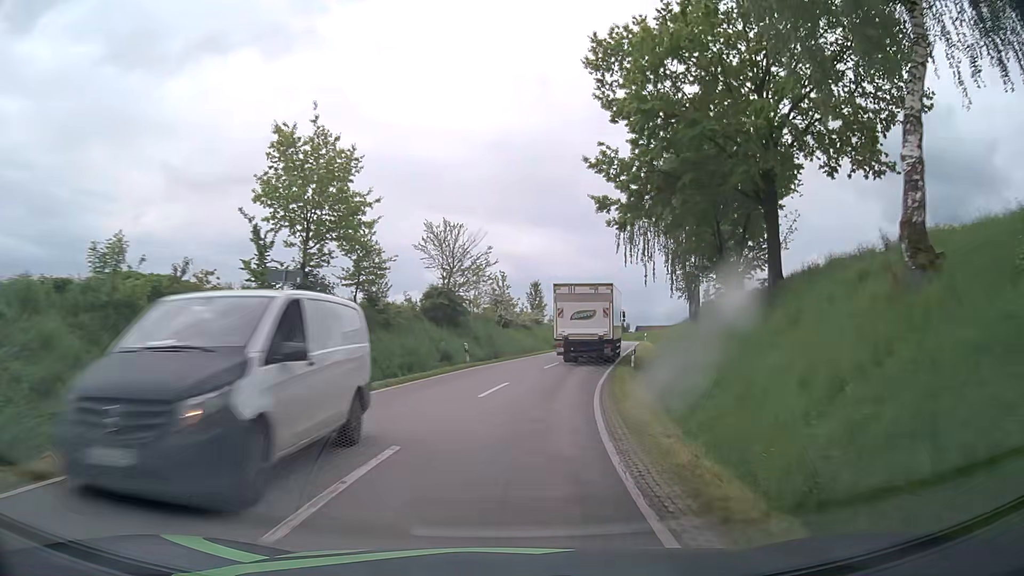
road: tertiary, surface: asphalt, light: Day
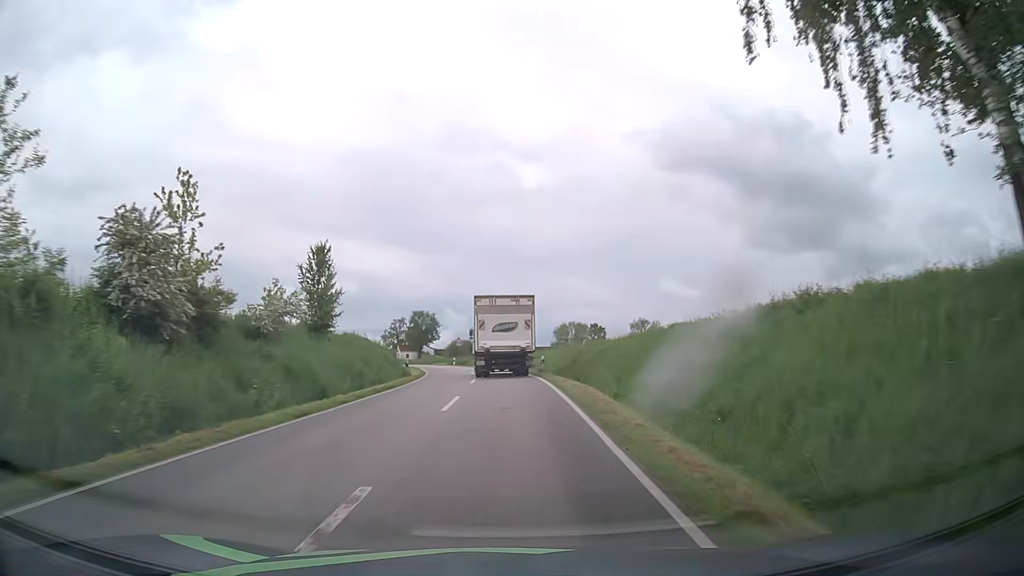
(+4.6, +36.6) m; +13°
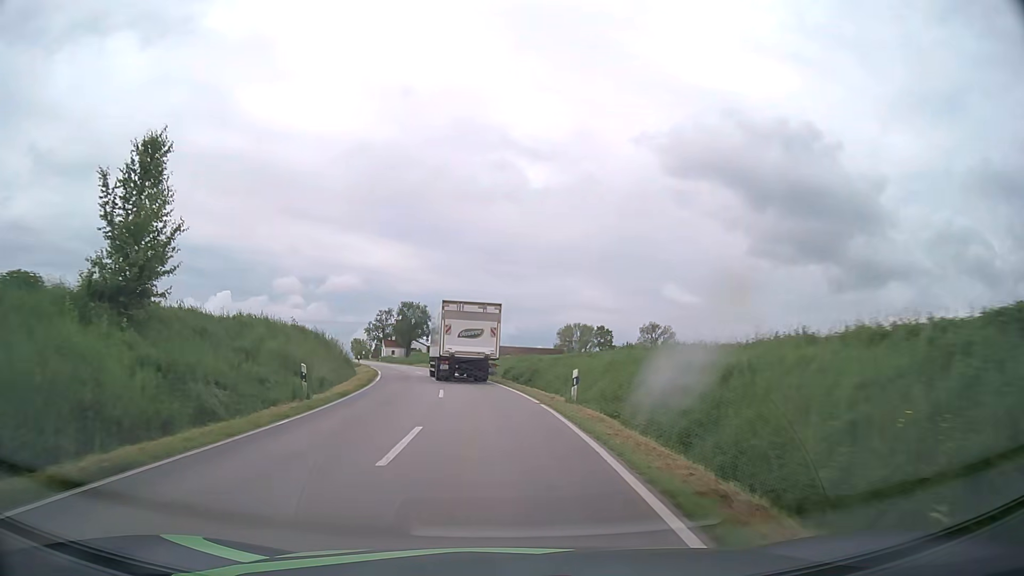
(+0.1, +18.1) m; 0°
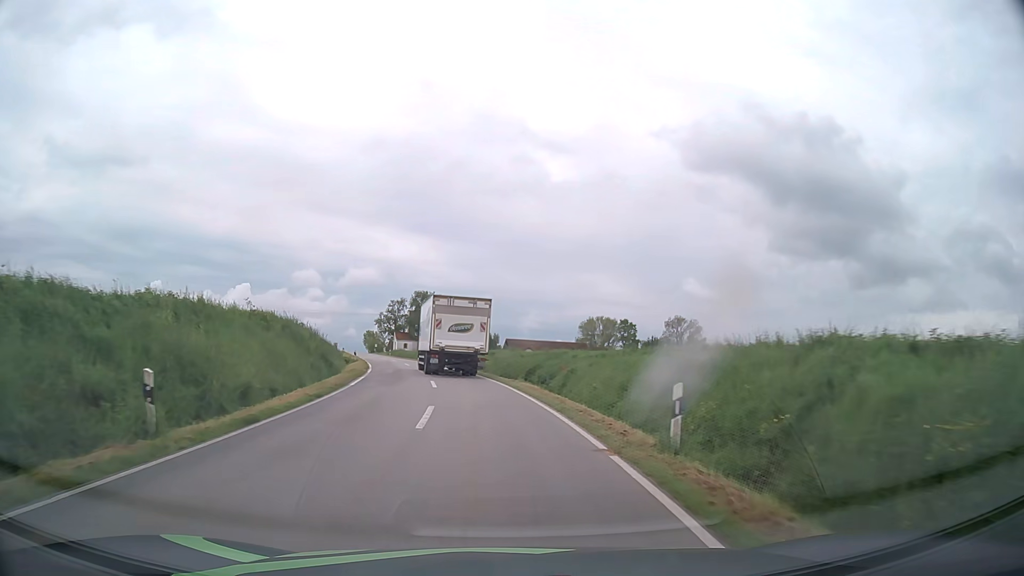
(-0.1, +9.1) m; -2°
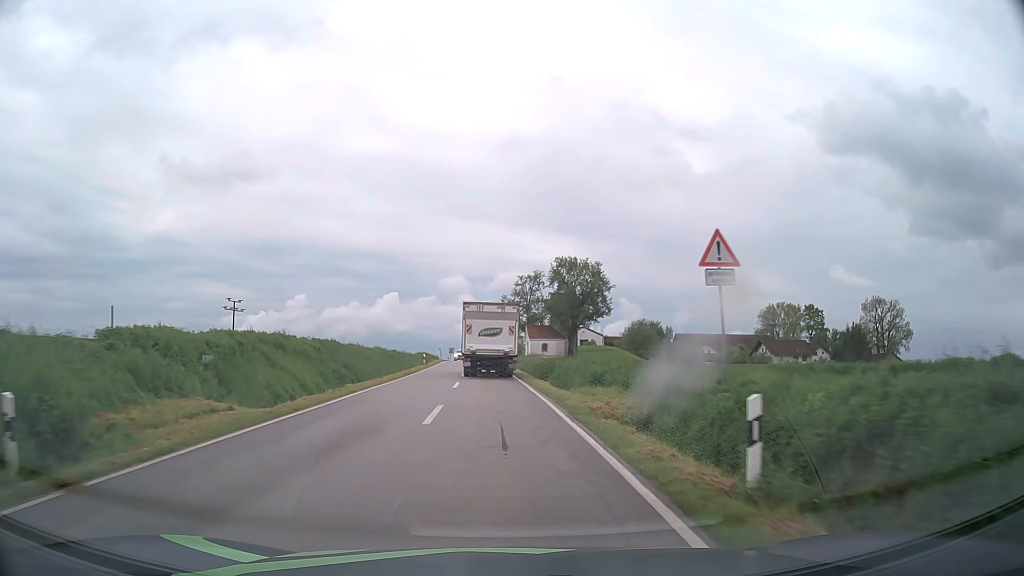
(-5.0, +46.5) m; -13°
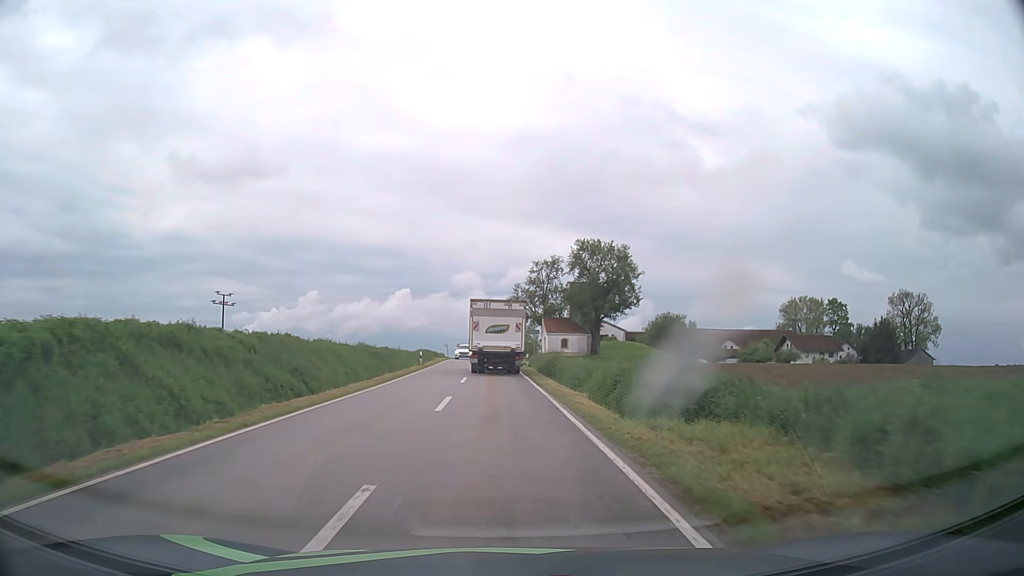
(-0.1, +9.7) m; -1°
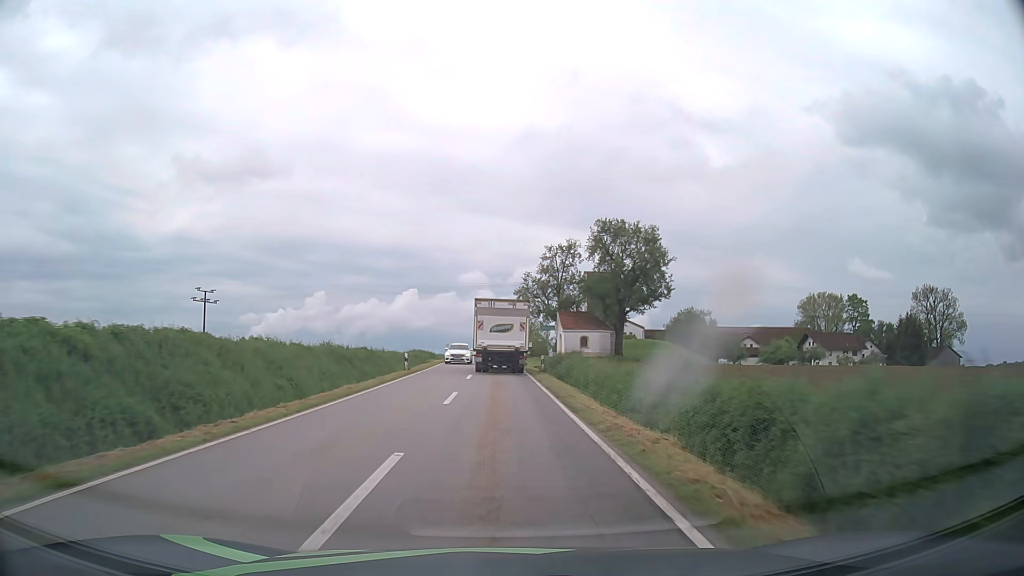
(-0.1, +9.8) m; -1°
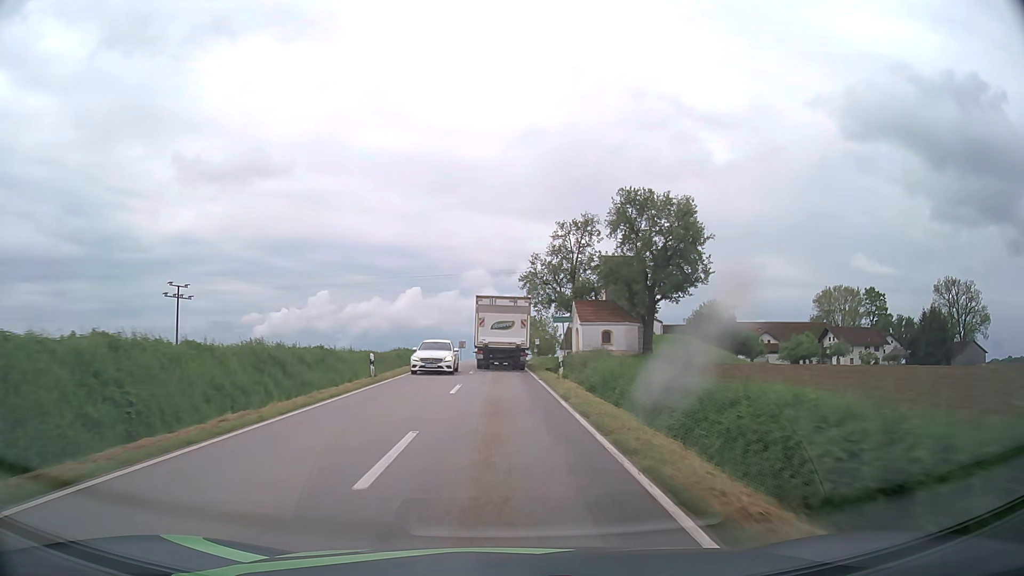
(0.0, +9.9) m; 0°
(0, +10) (0, +20) (0, +30) (0, +40) (-1, +50) (-1, +60) (-1, +70) (-1, +80) (-1, +90) (0, +100) m
